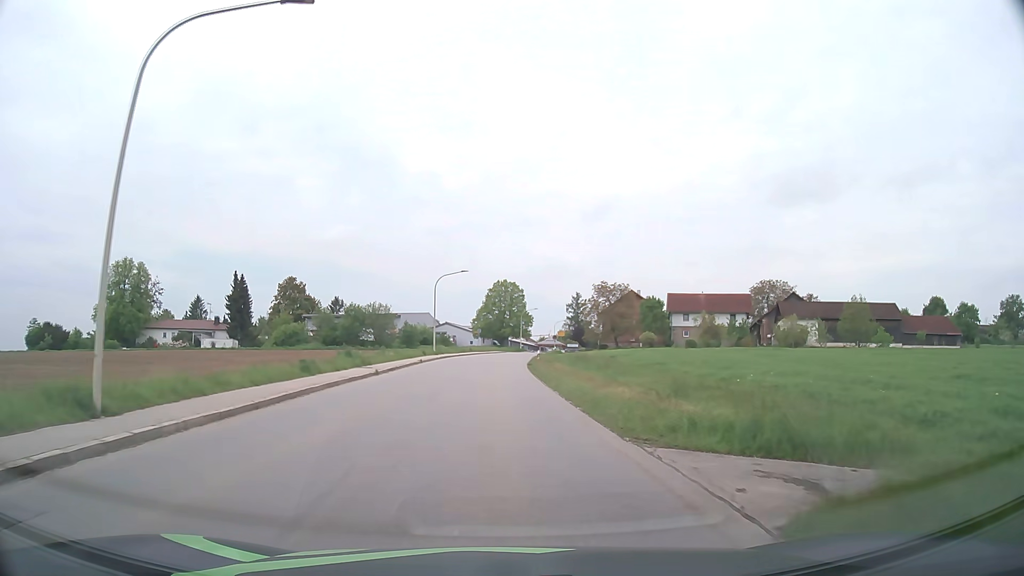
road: tertiary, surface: asphalt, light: Day
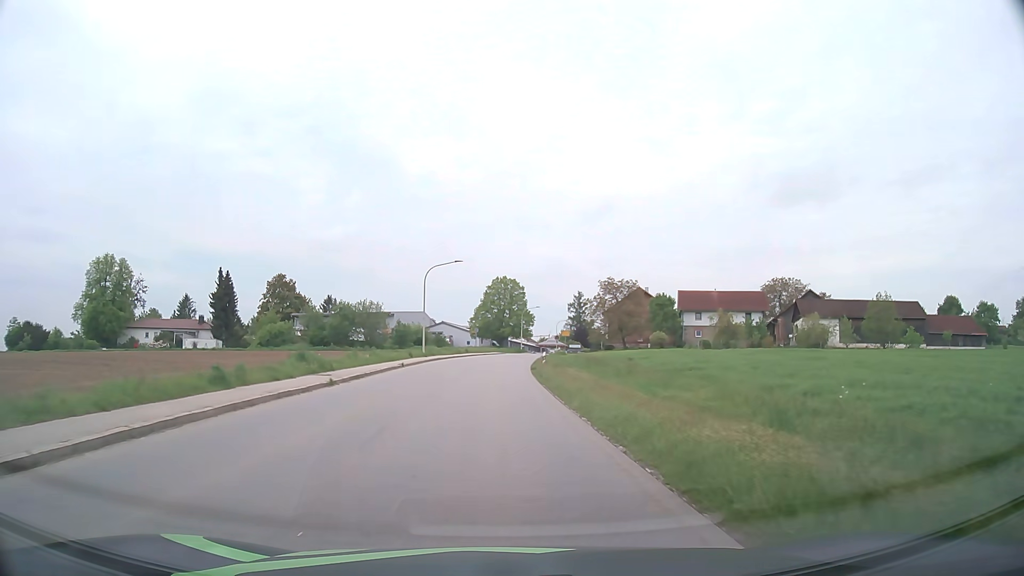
(0.0, +7.3) m; 0°
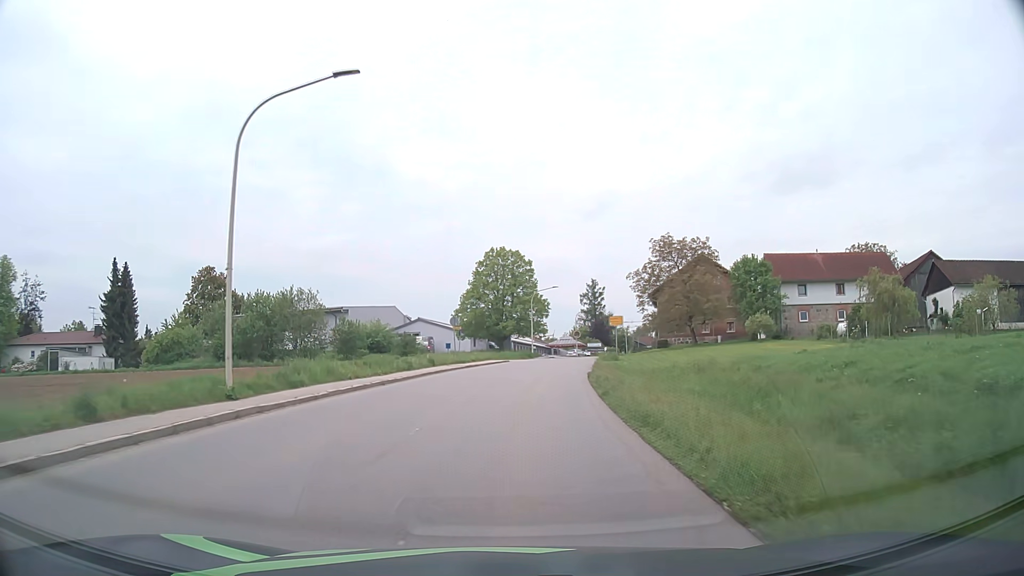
(-0.2, +37.2) m; 0°
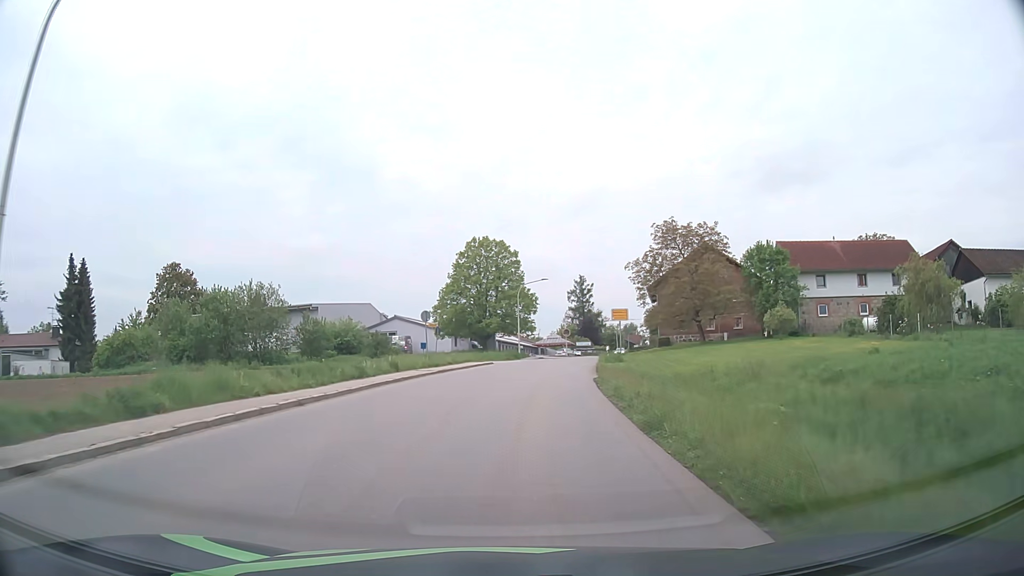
(+0.1, +7.5) m; +2°
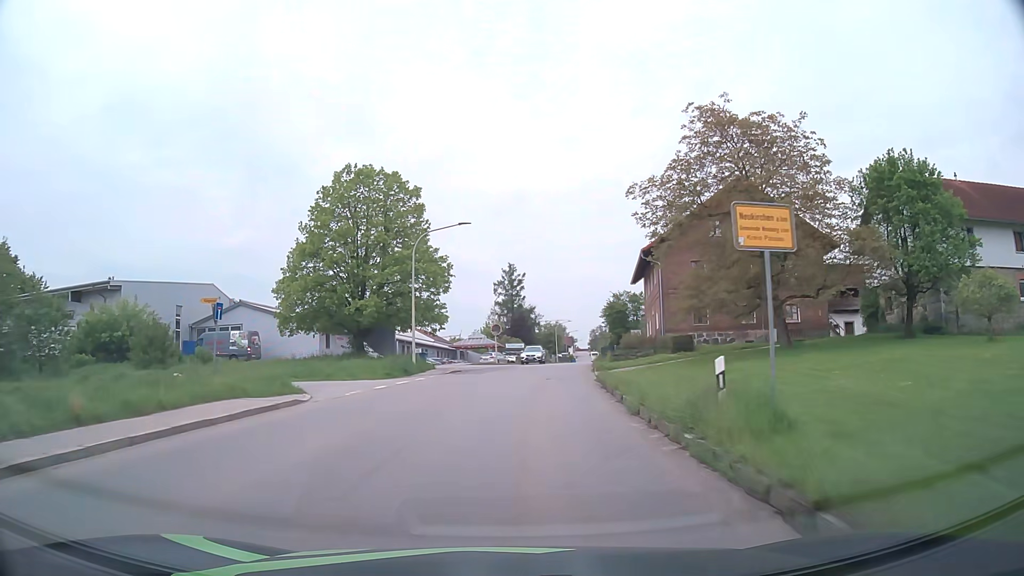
(+1.6, +30.2) m; +6°
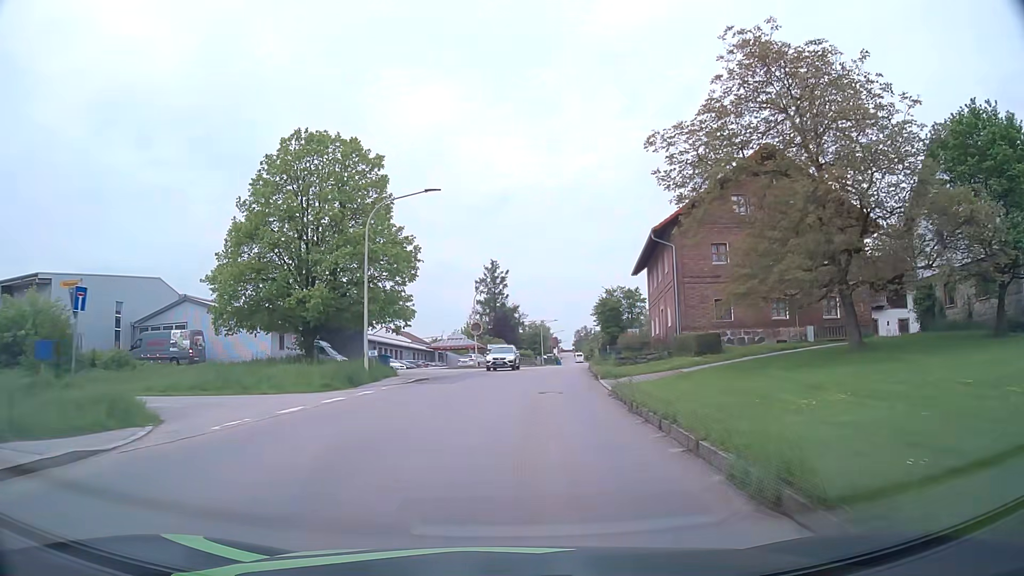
(+0.1, +7.6) m; +1°
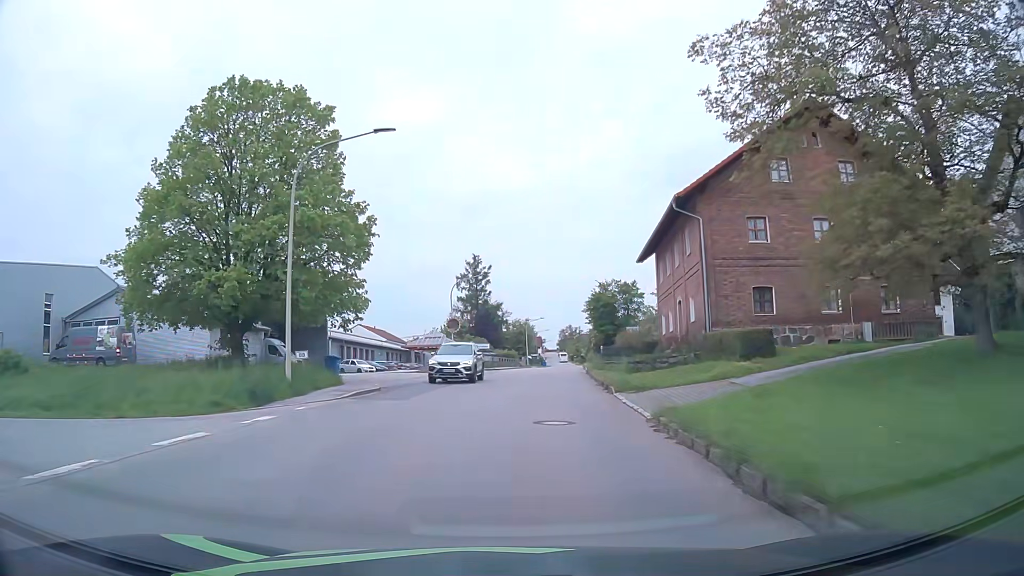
(+0.1, +7.6) m; +1°
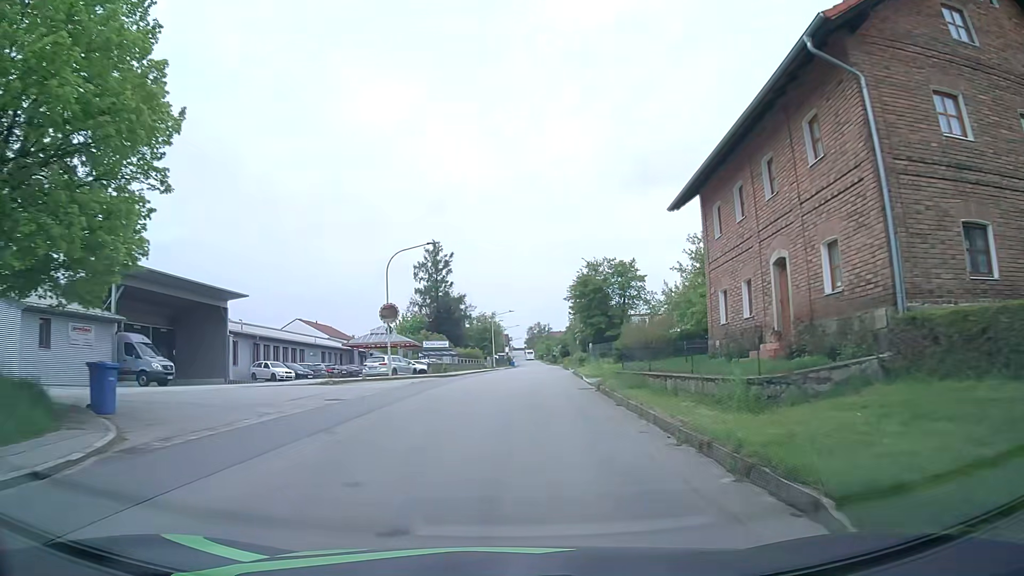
(+0.4, +15.3) m; +3°
(0, +10) (+1, +20) (+1, +30) (+2, +40) (+2, +50) (+3, +60) (+3, +70) (+4, +80) (+5, +90) (+5, +100) m
